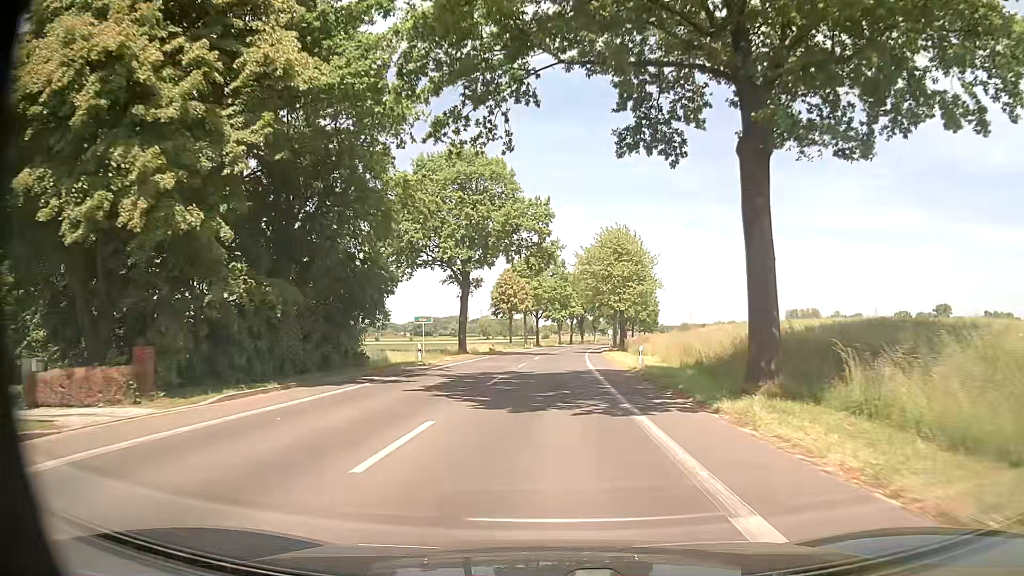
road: tertiary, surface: asphalt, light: Day
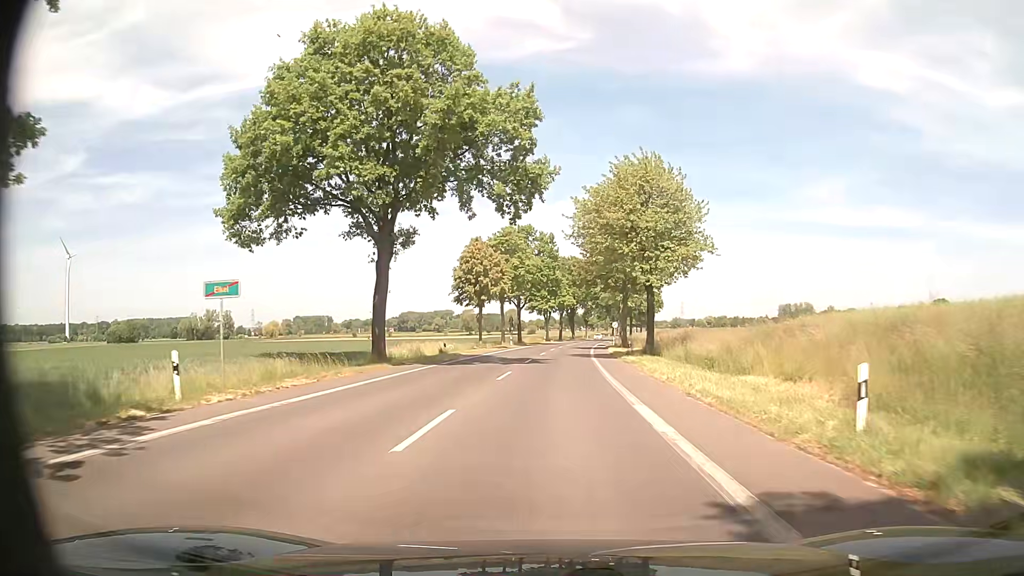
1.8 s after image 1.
(+0.2, +23.9) m; +1°
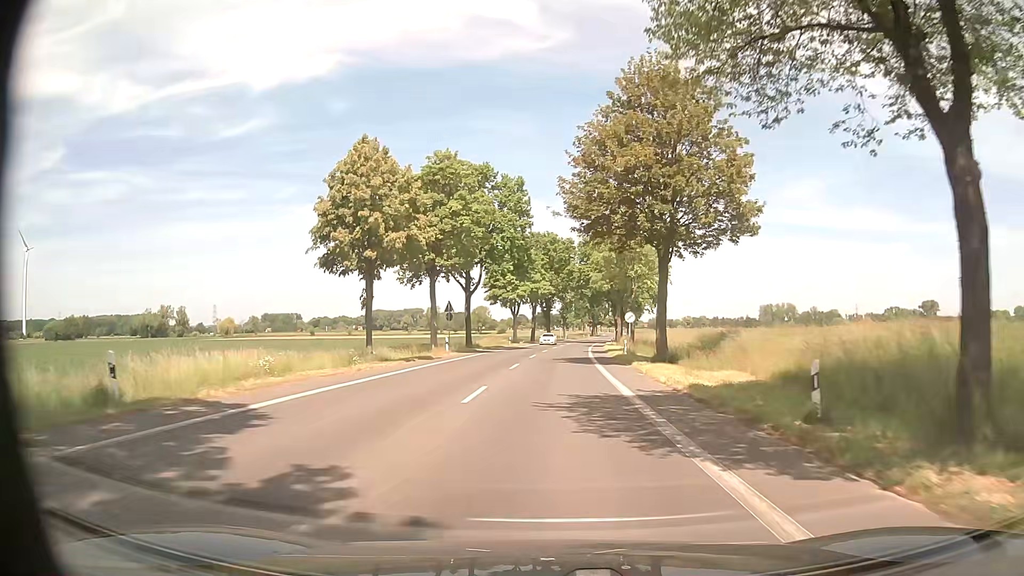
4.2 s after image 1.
(+0.6, +32.0) m; +2°
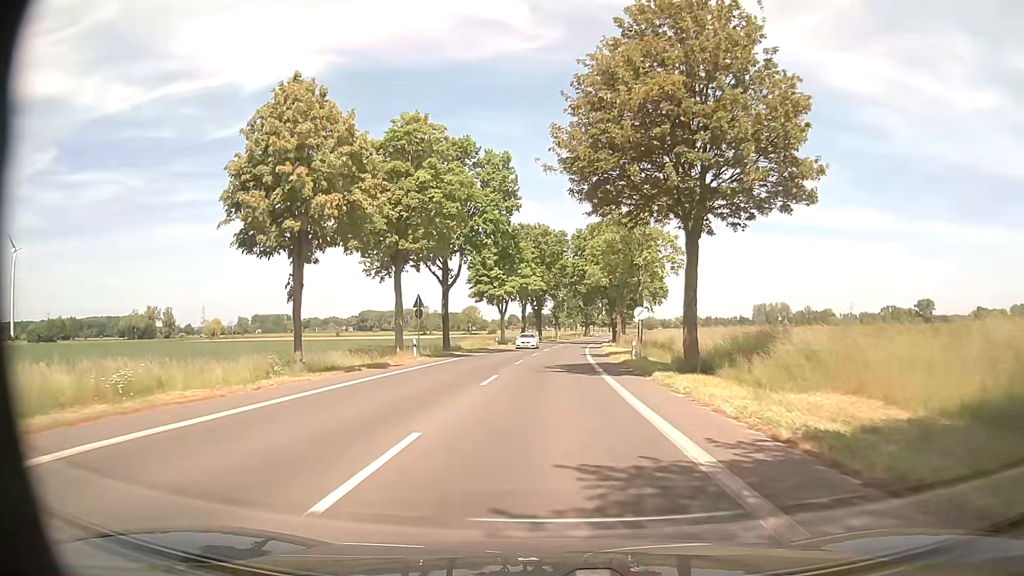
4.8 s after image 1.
(0.0, +8.1) m; +1°
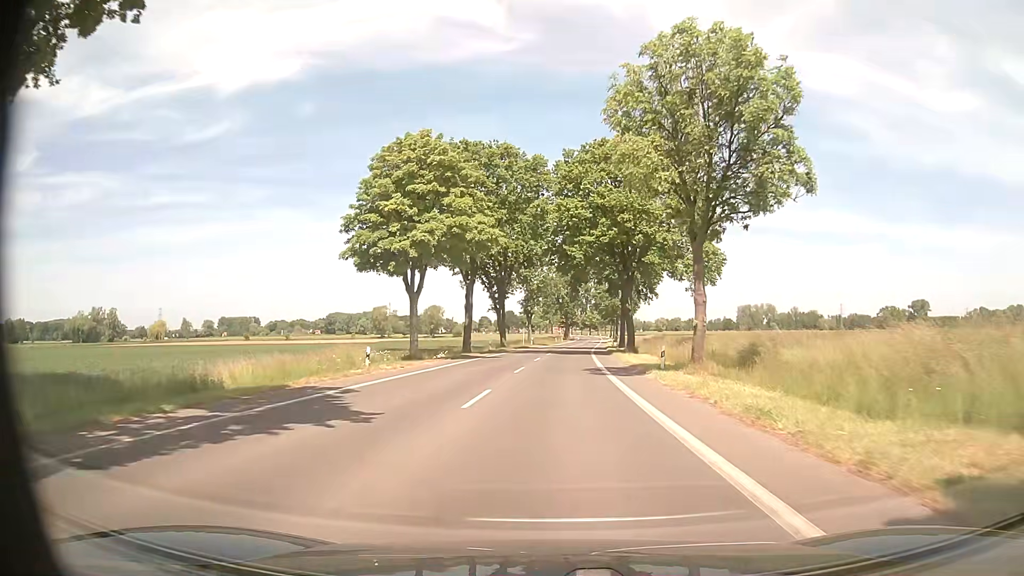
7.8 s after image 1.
(+0.8, +42.7) m; +2°
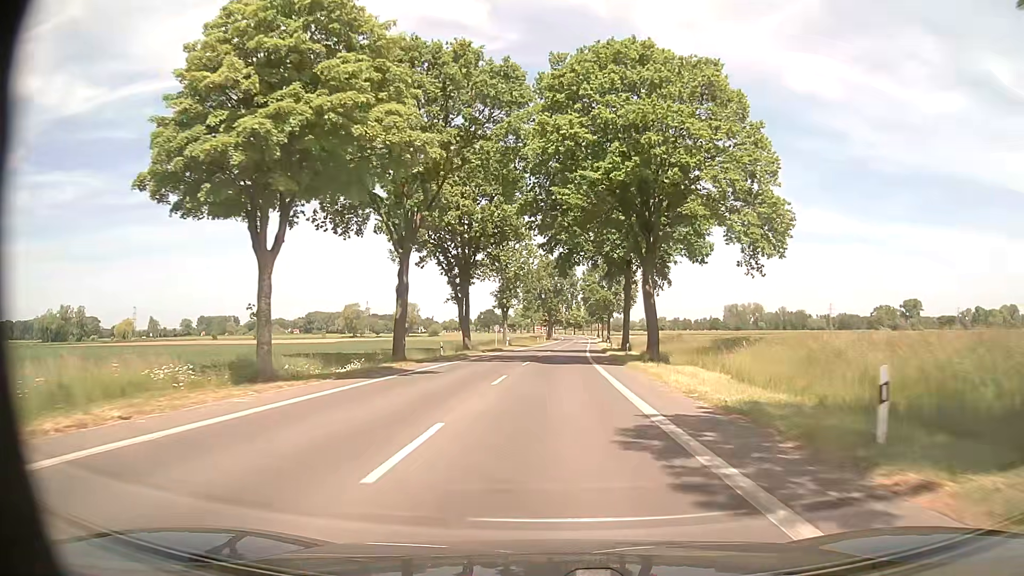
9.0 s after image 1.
(+0.3, +19.3) m; +1°
